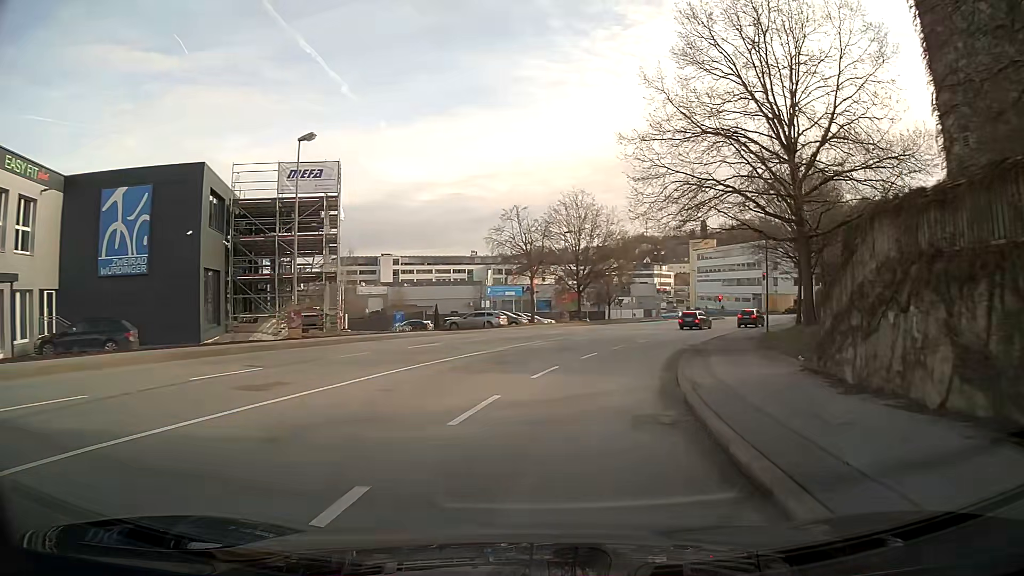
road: tertiary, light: Day
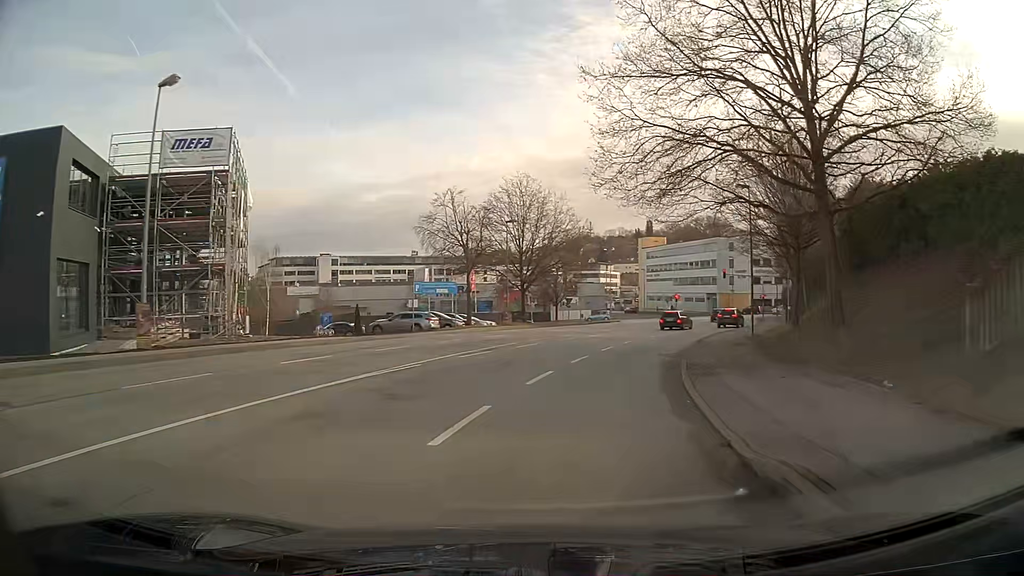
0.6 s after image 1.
(+0.3, +7.3) m; +5°
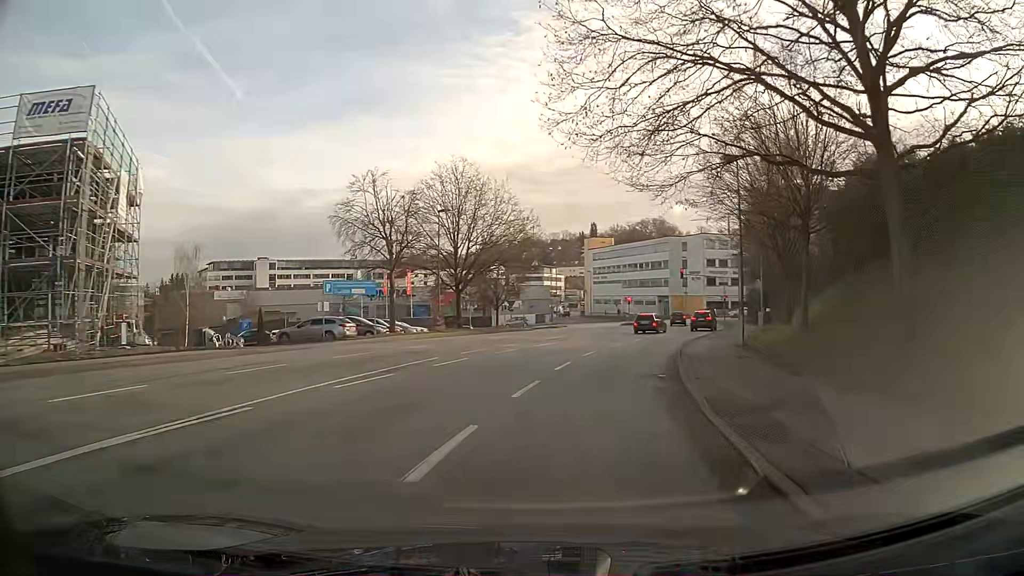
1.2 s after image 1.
(+0.3, +7.2) m; +5°
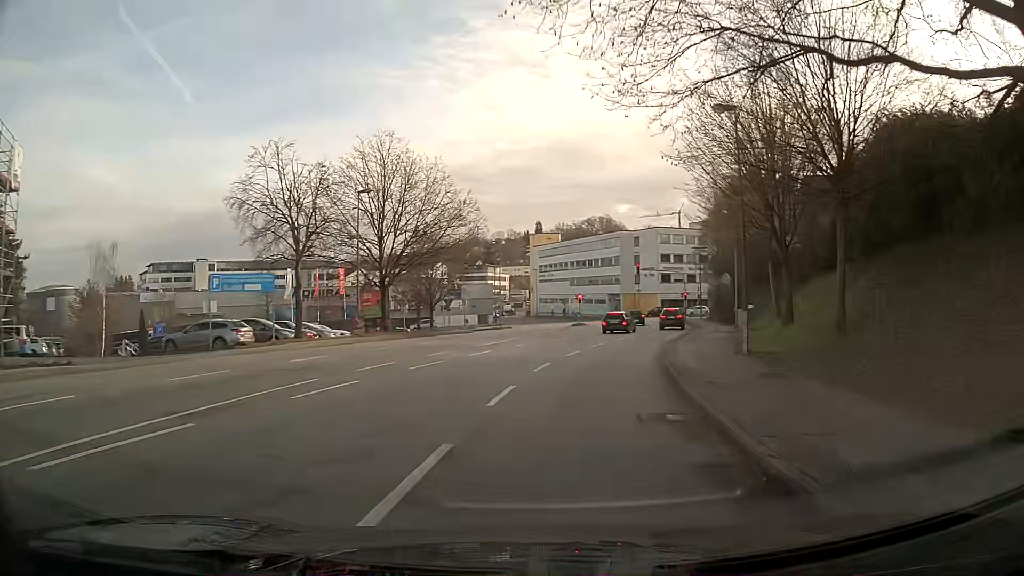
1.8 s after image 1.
(+0.3, +7.1) m; +4°
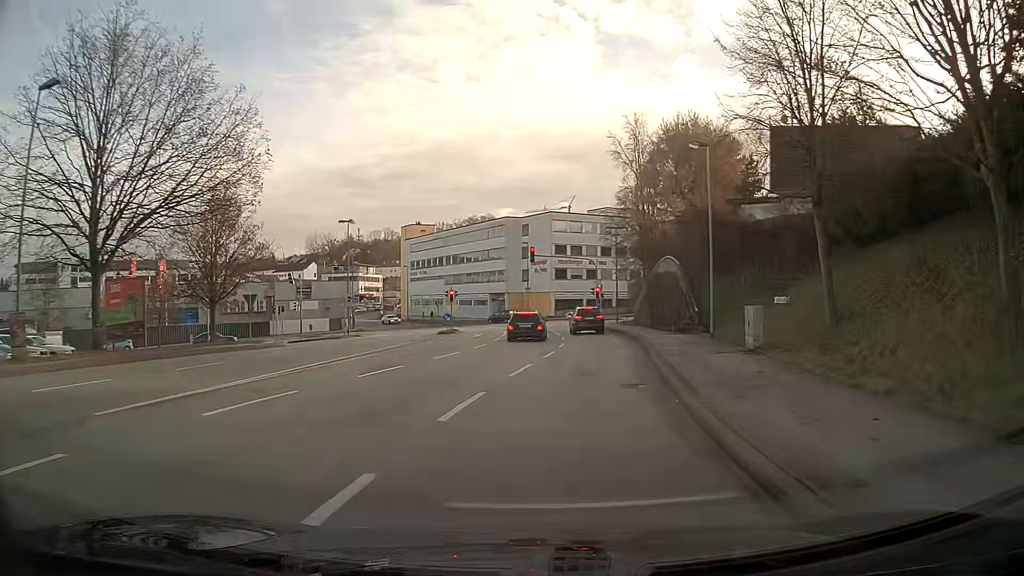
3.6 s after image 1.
(+1.6, +19.1) m; +9°
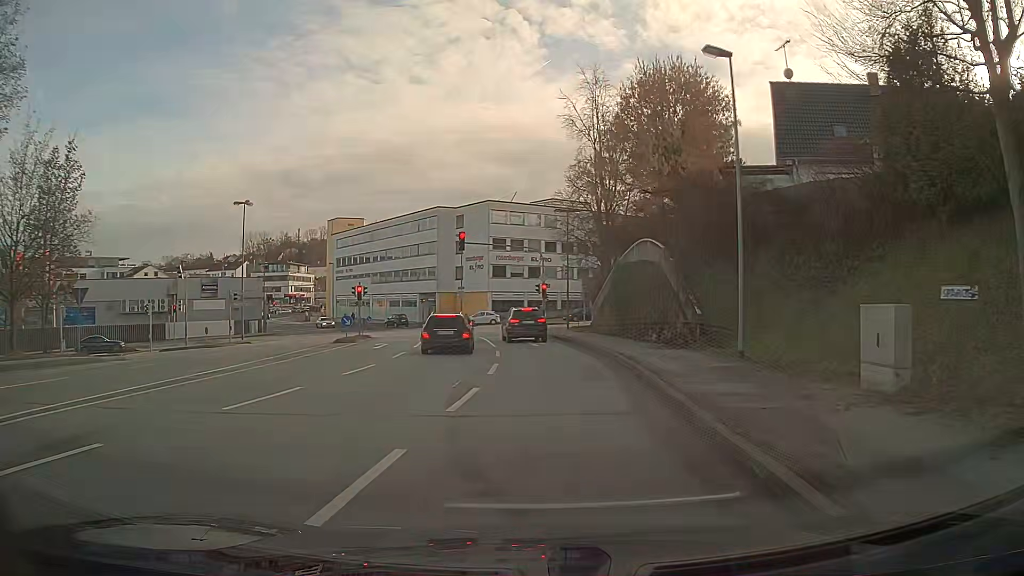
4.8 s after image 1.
(+0.5, +10.7) m; +5°
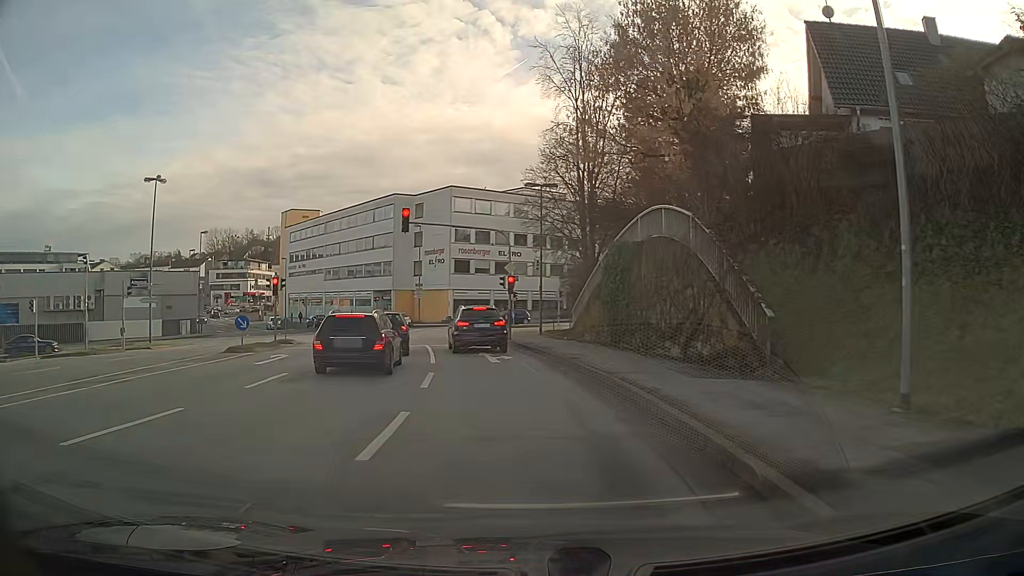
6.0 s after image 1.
(+0.2, +9.0) m; +2°
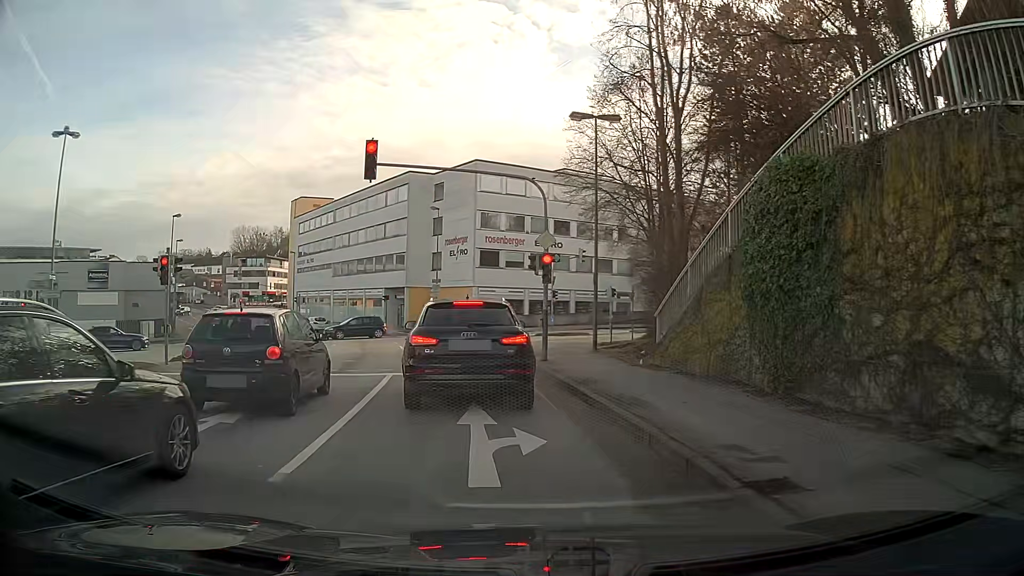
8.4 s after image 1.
(-0.2, +12.7) m; -4°
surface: asphalt
(-1, +10) (-2, +20) (-2, +30) (+2, +39) (+10, +45) (+19, +49) (+28, +52) (+38, +55) (+48, +57) (+57, +58) m
